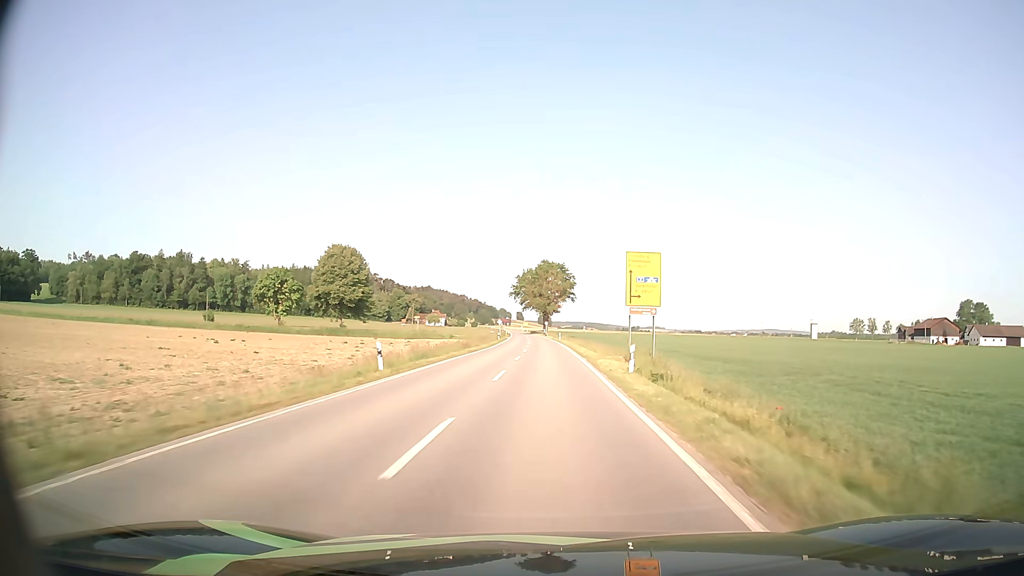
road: secondary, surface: asphalt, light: Day
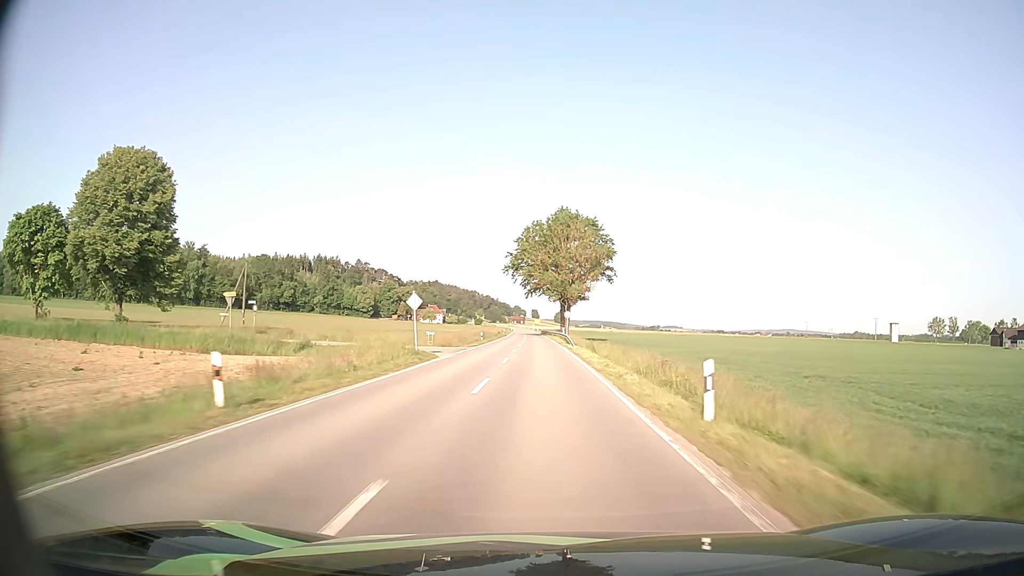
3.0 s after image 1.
(-0.6, +74.3) m; -1°
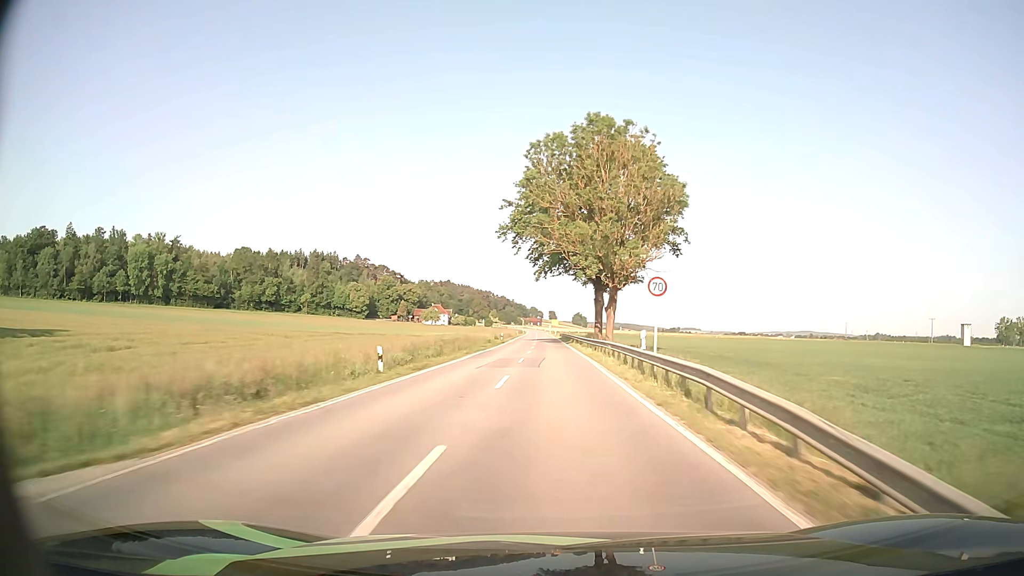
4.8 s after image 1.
(-0.8, +44.9) m; -2°
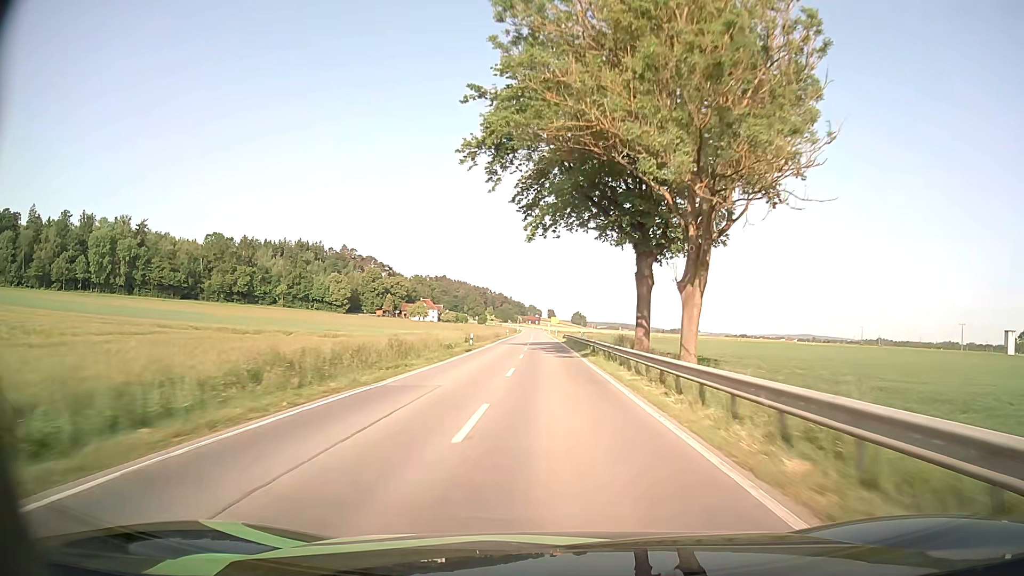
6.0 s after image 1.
(0.0, +29.5) m; 0°
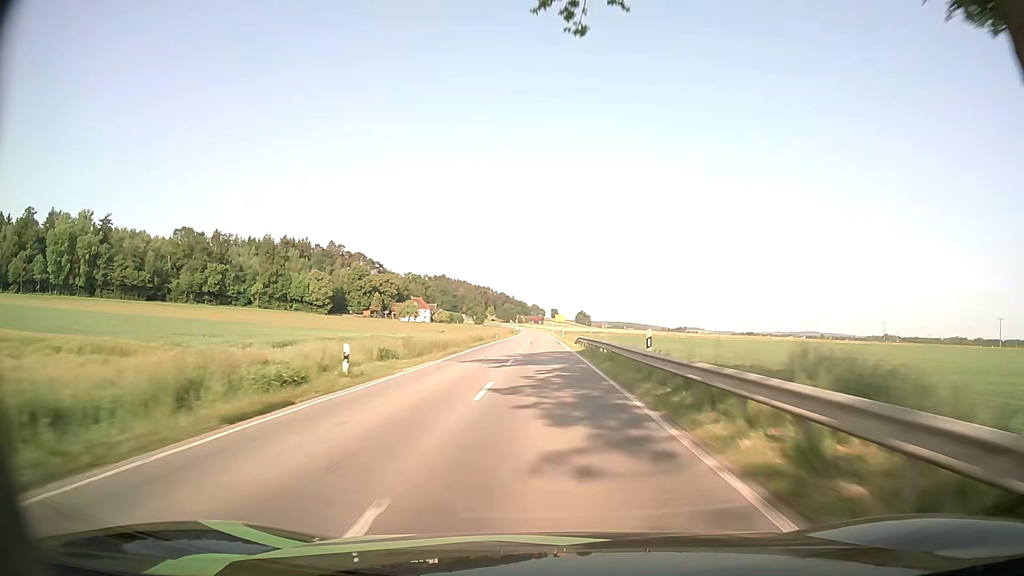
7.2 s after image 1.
(+0.1, +29.3) m; 0°
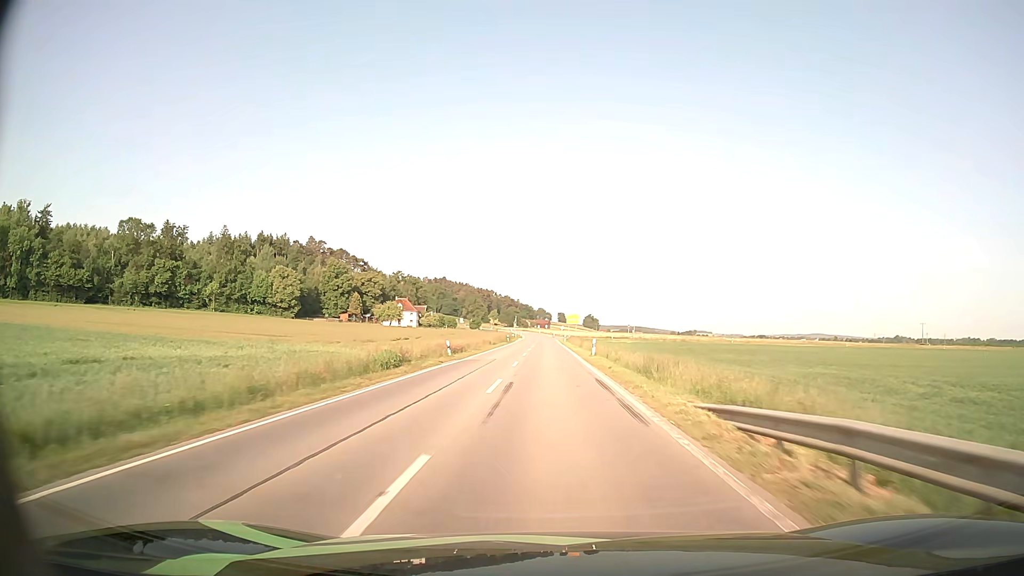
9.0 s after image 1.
(-0.4, +43.1) m; -1°
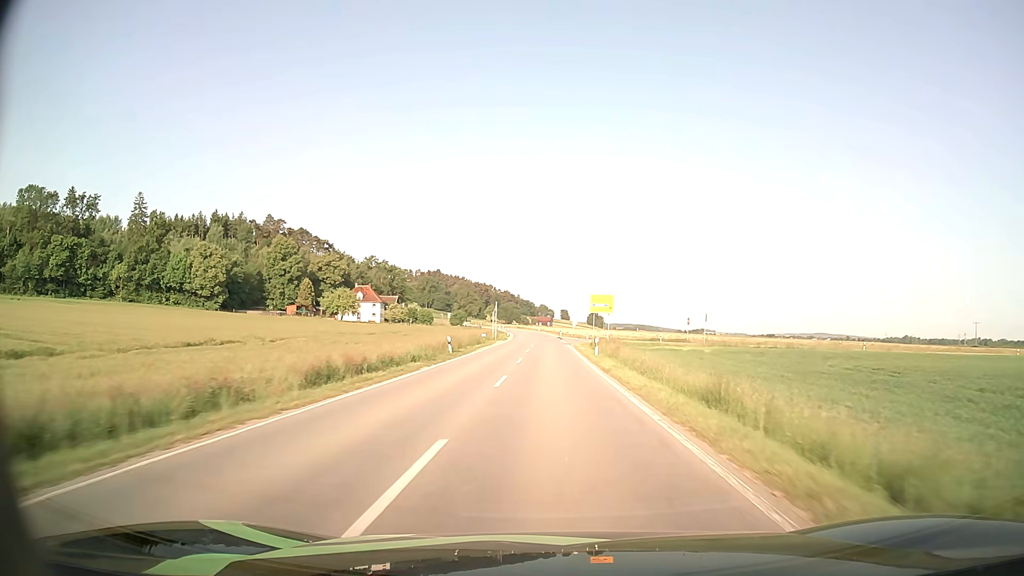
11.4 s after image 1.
(-0.2, +57.2) m; 0°
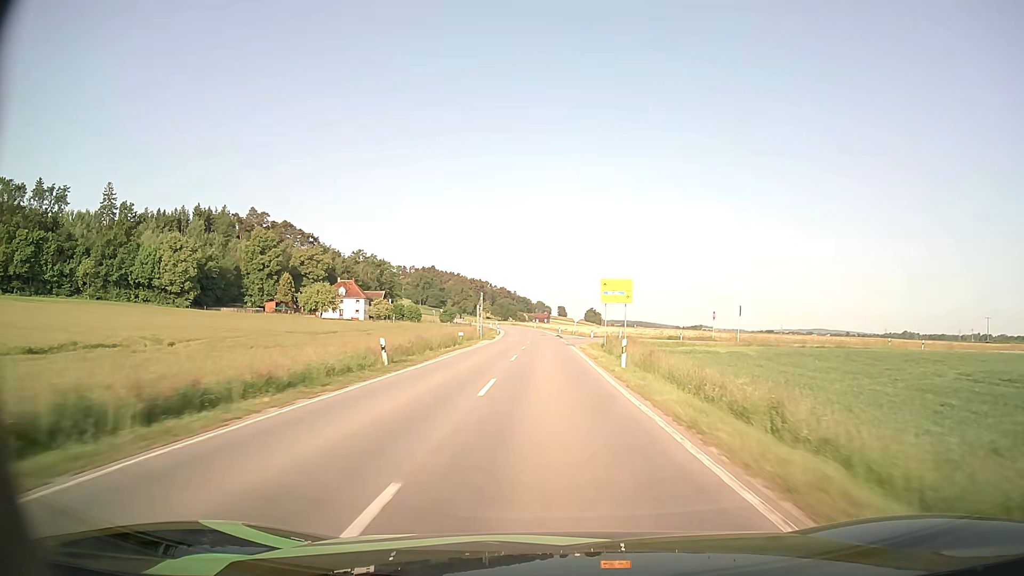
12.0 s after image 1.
(0.0, +14.1) m; 0°
(0, +10) (0, +20) (0, +30) (0, +40) (0, +50) (0, +60) (0, +70) (-1, +80) (-1, +90) (-2, +100) m
